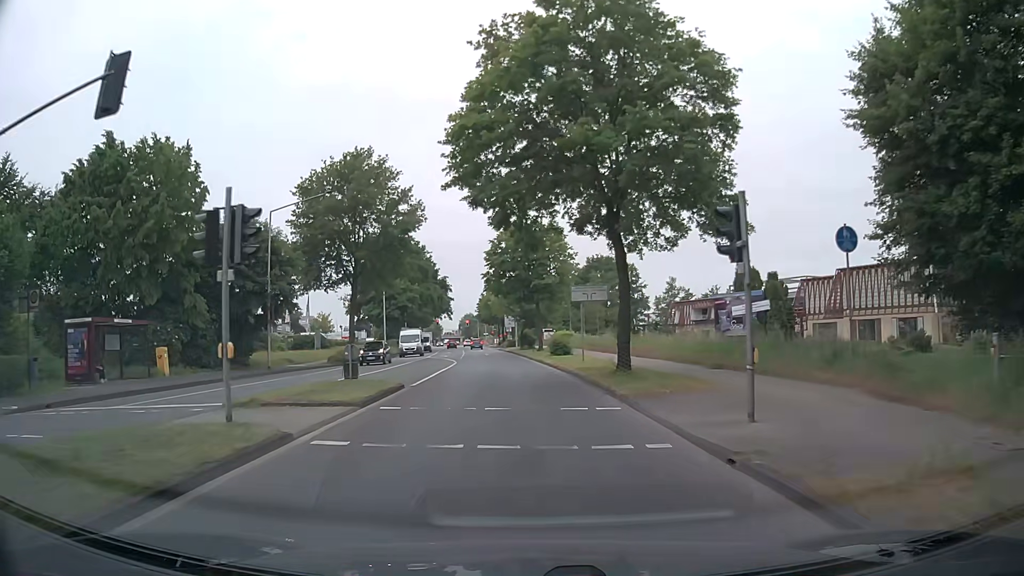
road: secondary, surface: asphalt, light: Day
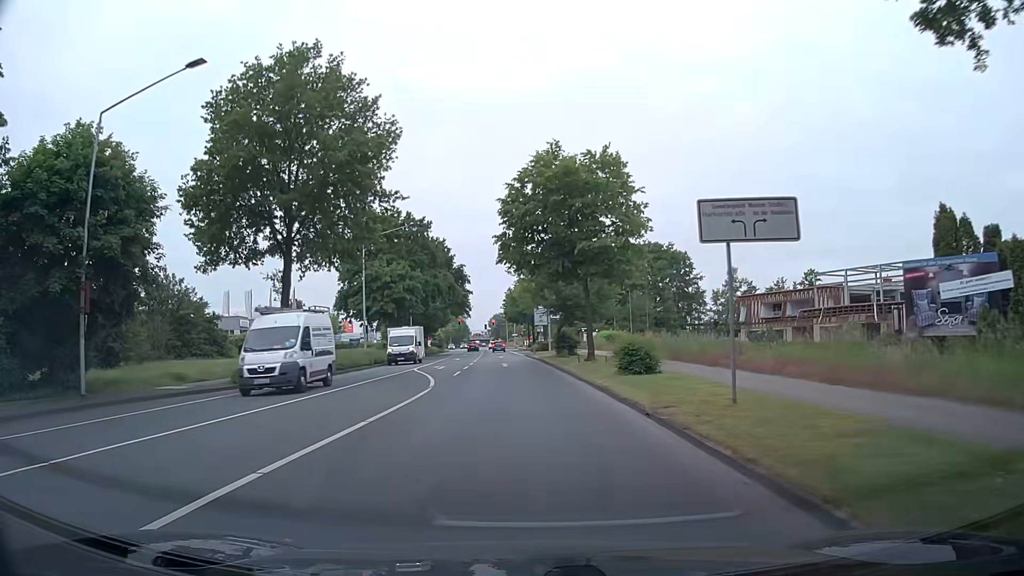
(-0.3, +19.5) m; -3°
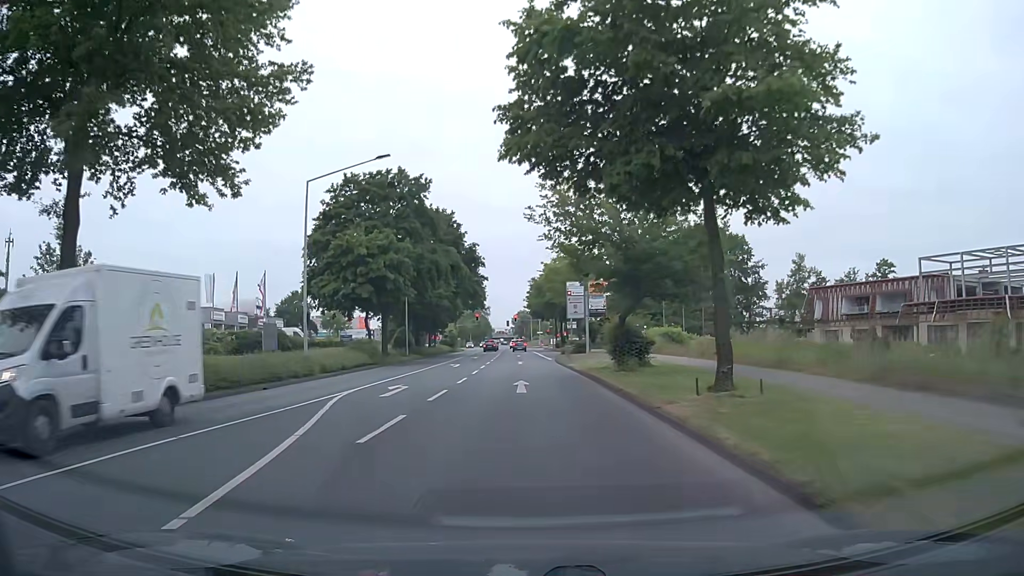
(-0.3, +17.6) m; -2°
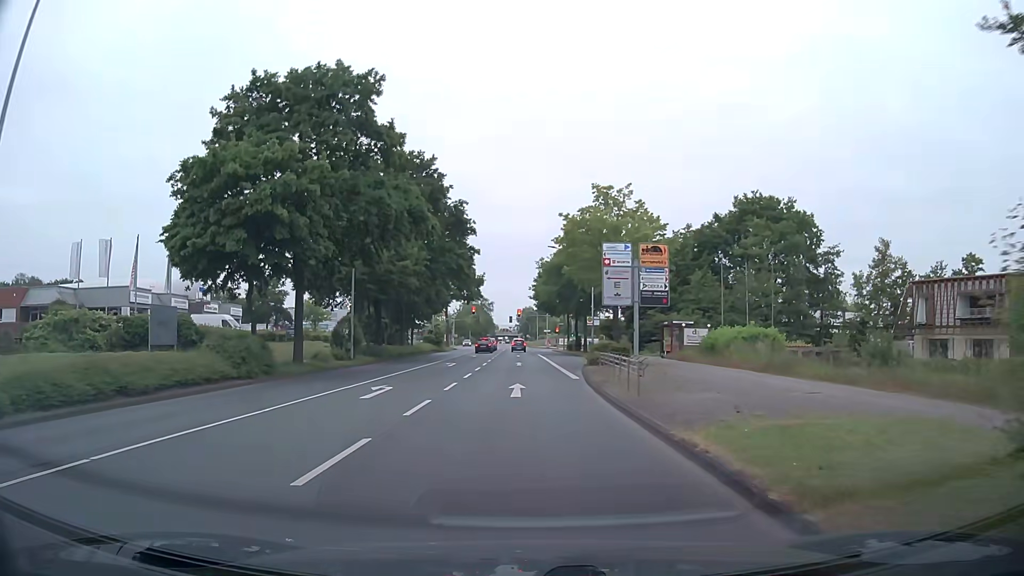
(-0.1, +20.7) m; 0°
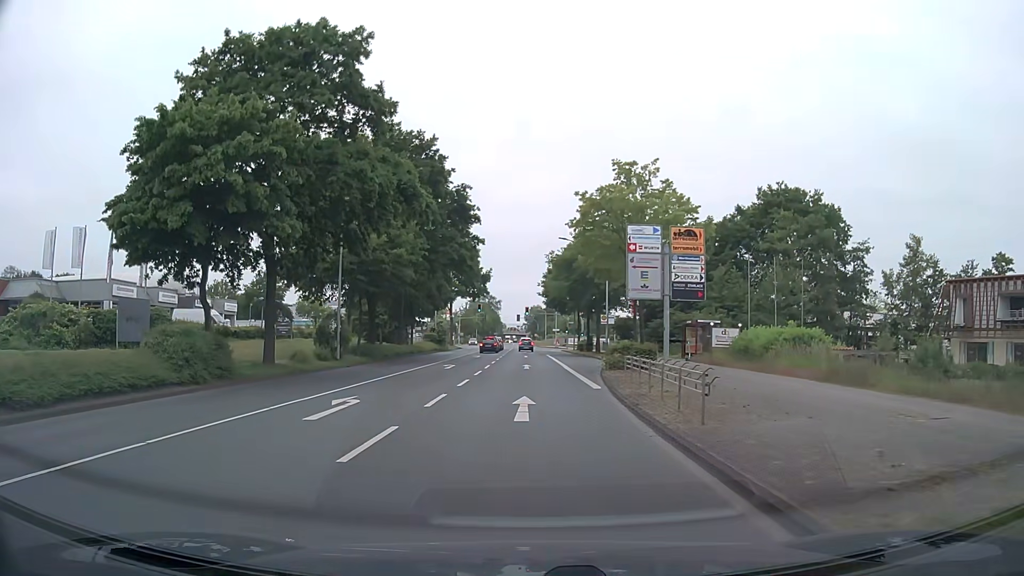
(-0.1, +4.7) m; -1°
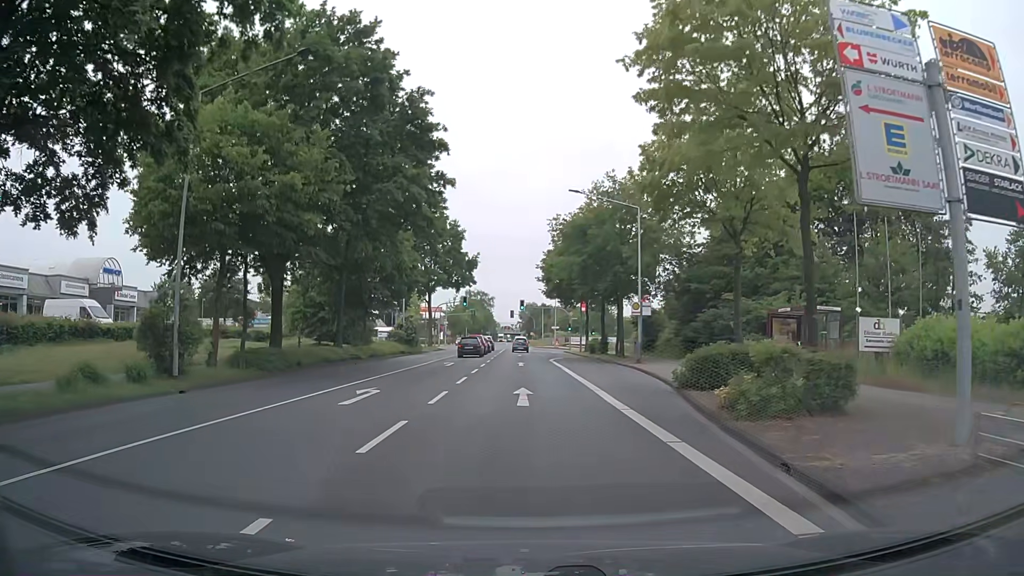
(-0.1, +17.5) m; 0°
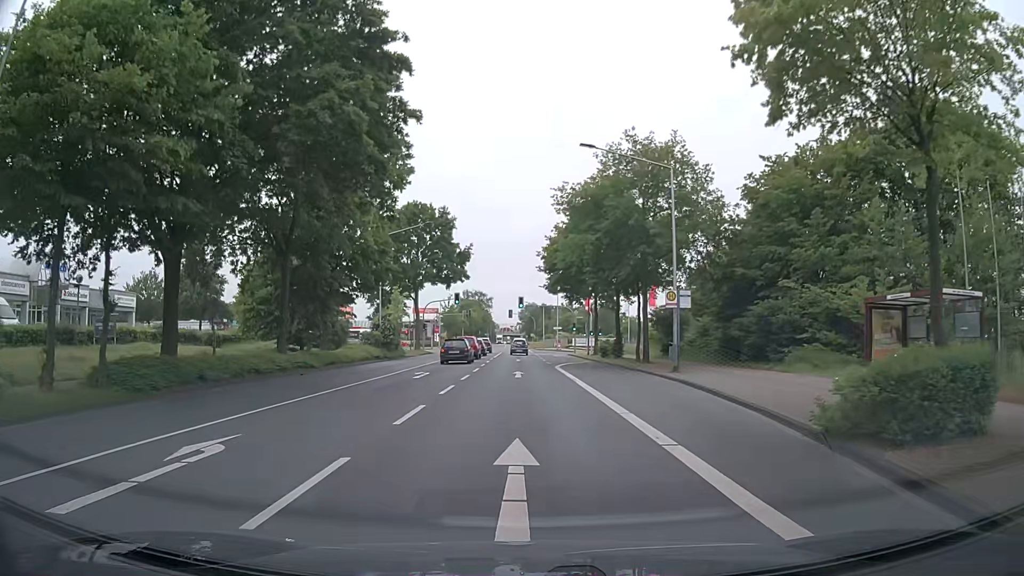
(+0.1, +9.4) m; +1°
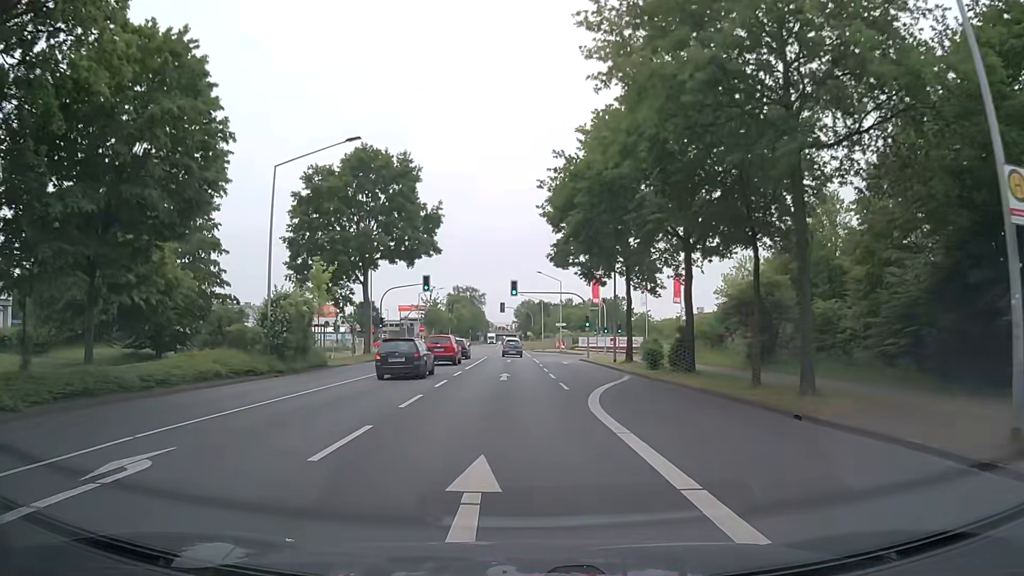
(-0.1, +21.6) m; 0°
(0, +10) (0, +20) (-1, +30) (-1, +40) (-1, +50) (-1, +60) (-2, +70) (-2, +80) (-2, +90) (-3, +100) m
